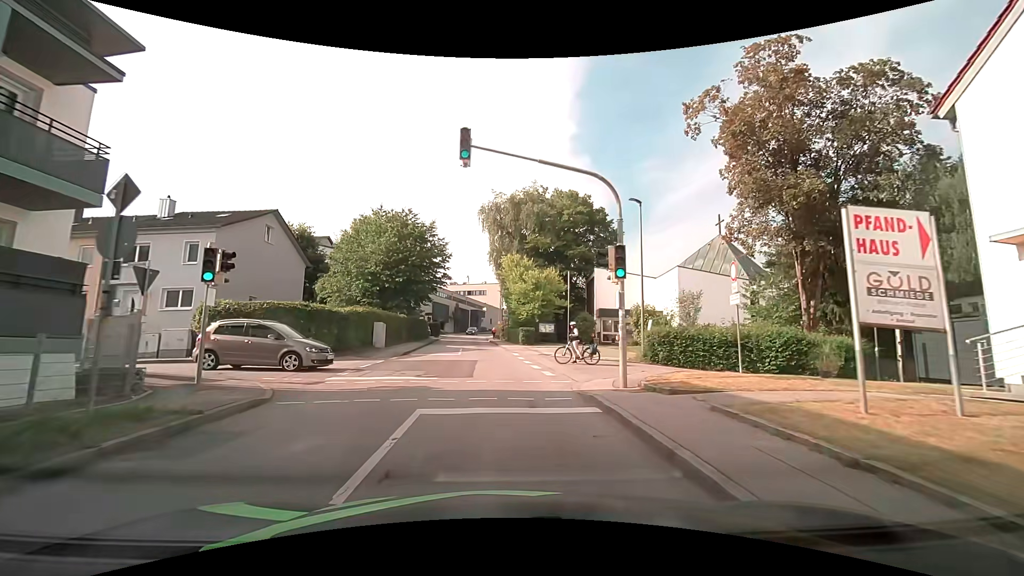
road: unclassified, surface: asphalt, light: Day
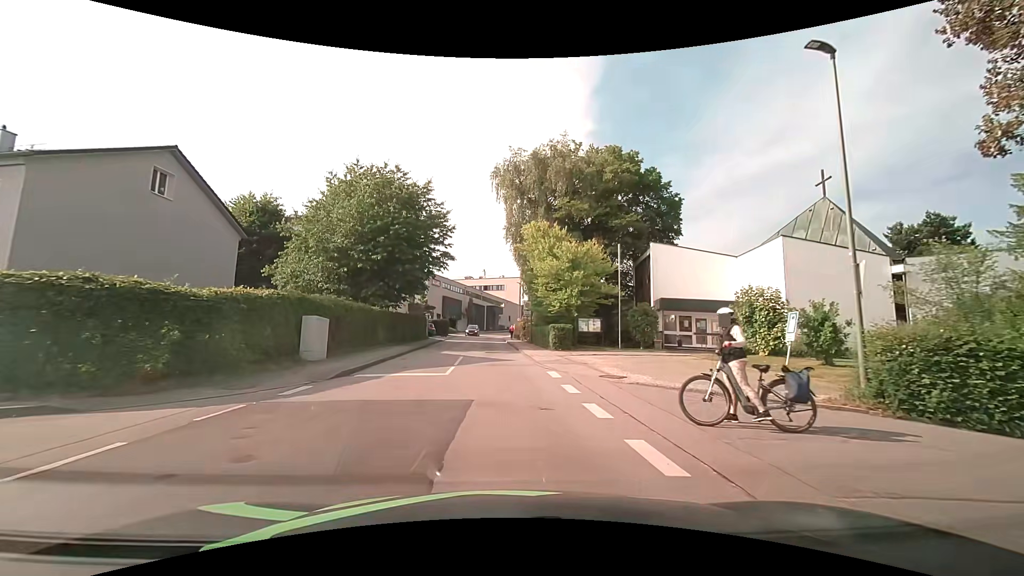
(-0.3, +13.4) m; -3°
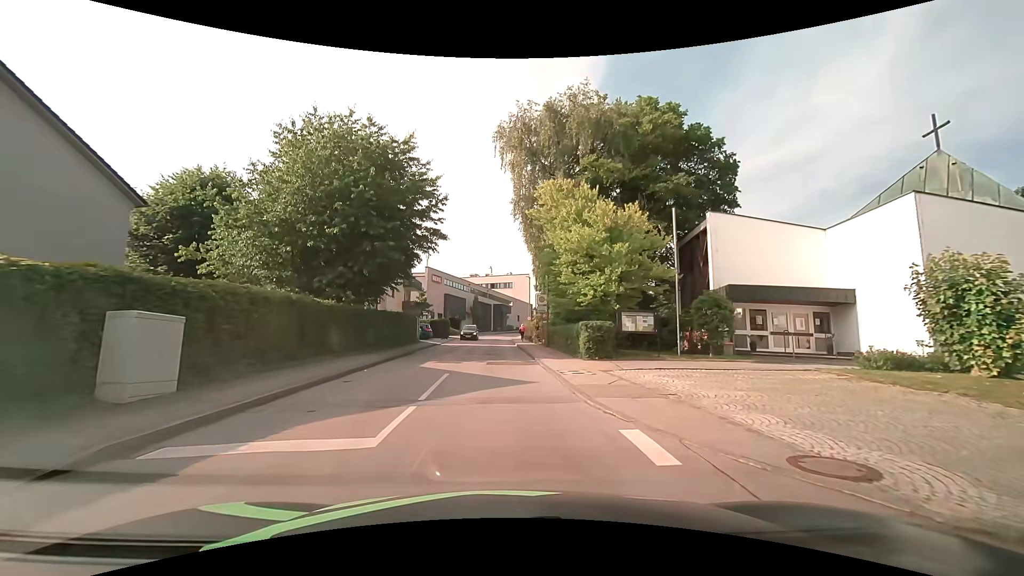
(+0.1, +9.0) m; 0°
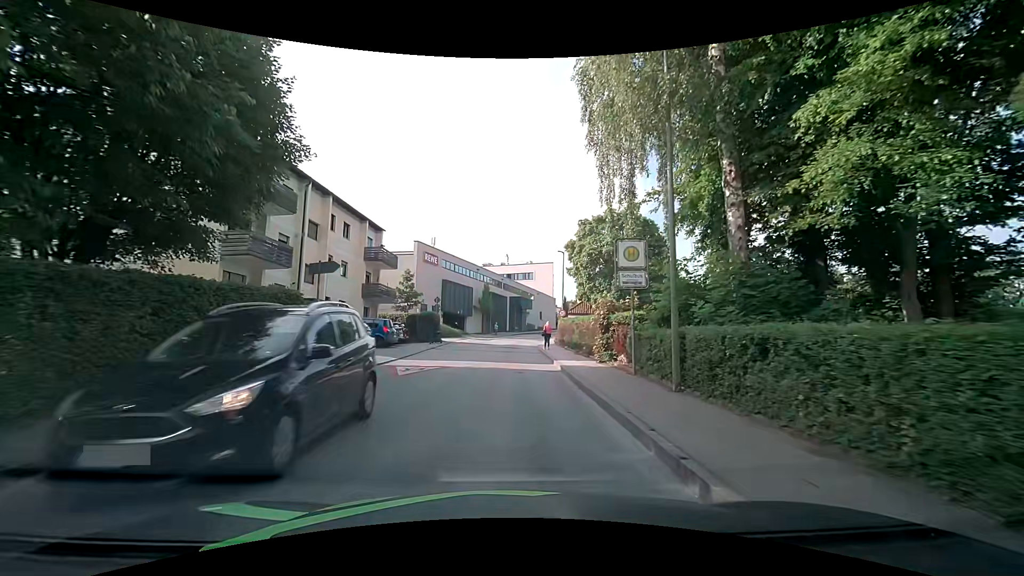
(-0.6, +22.5) m; -2°
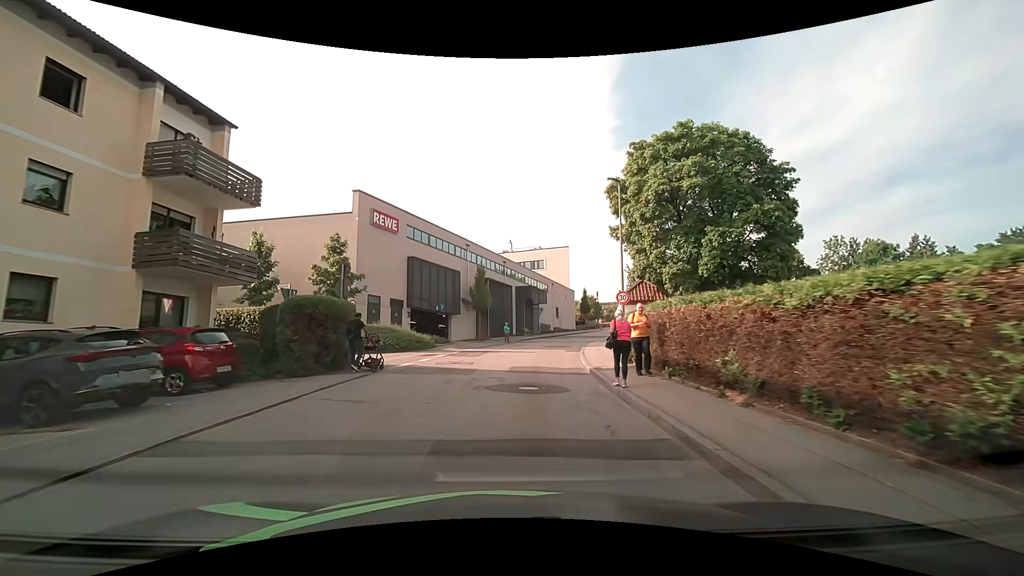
(0.0, +22.5) m; 0°
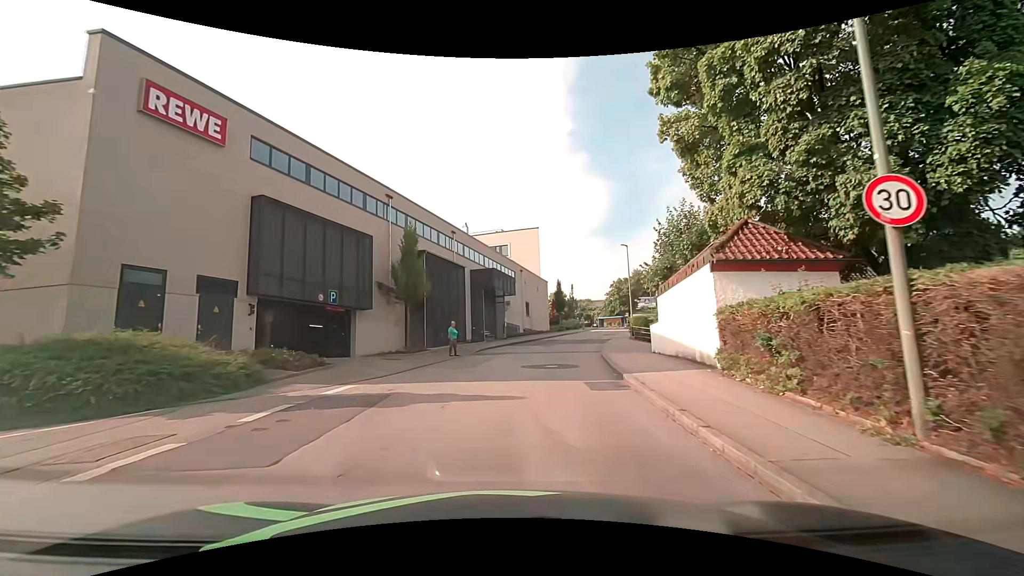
(+0.2, +17.9) m; +4°
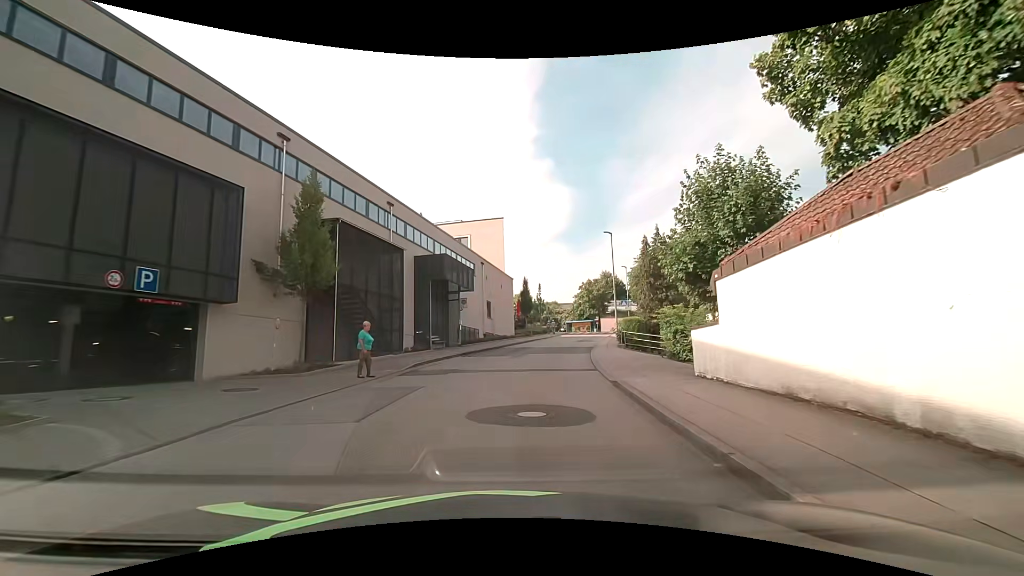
(+0.3, +8.9) m; +4°
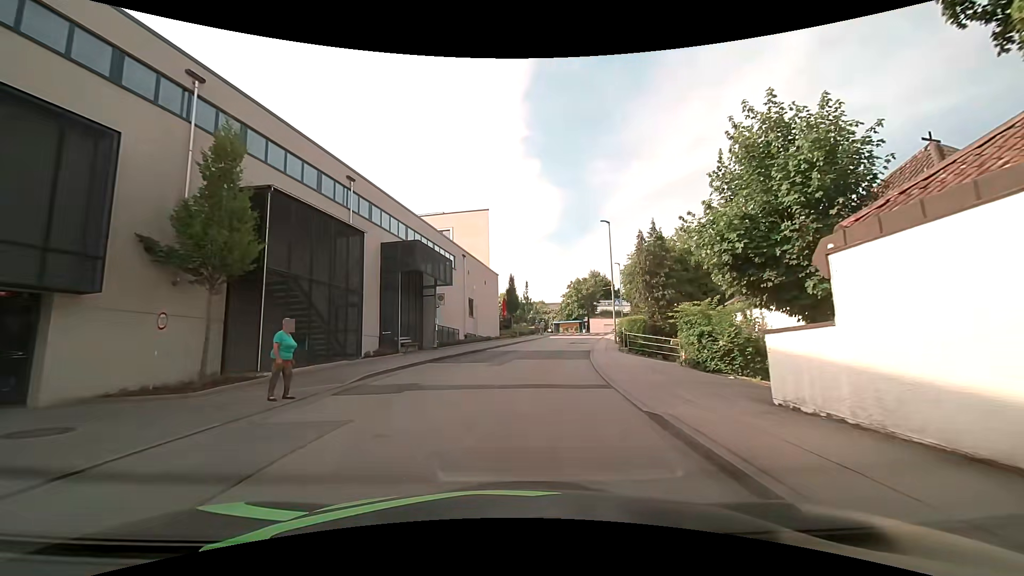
(+0.1, +4.4) m; +1°
